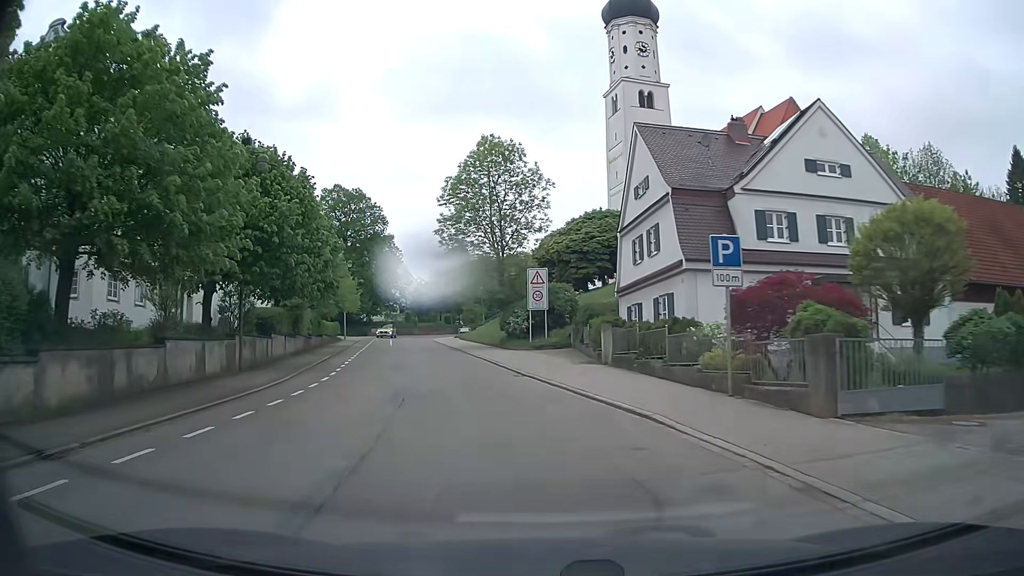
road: tertiary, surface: asphalt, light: Day
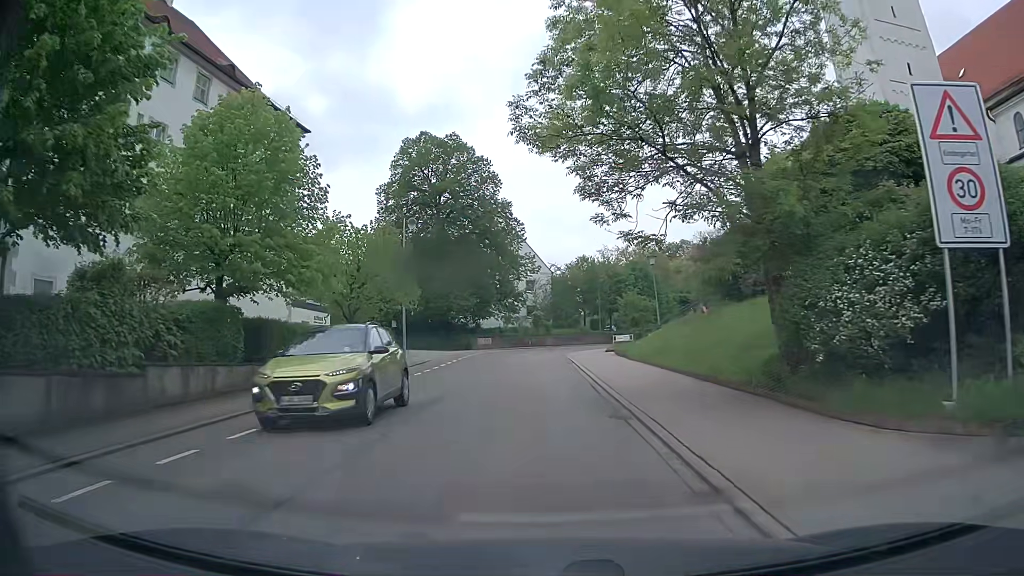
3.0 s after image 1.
(-3.8, +28.2) m; -14°
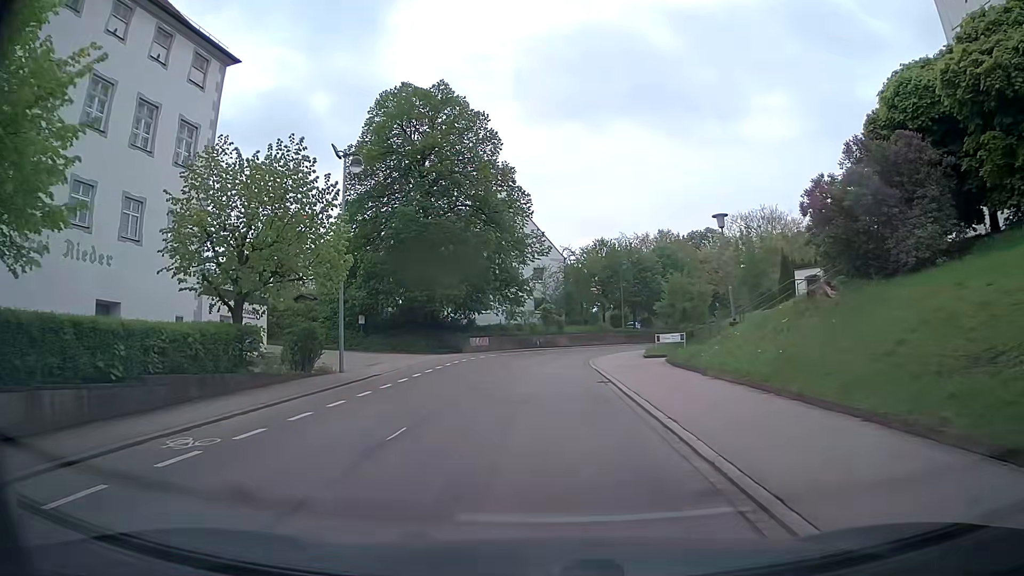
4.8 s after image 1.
(0.0, +12.6) m; -1°
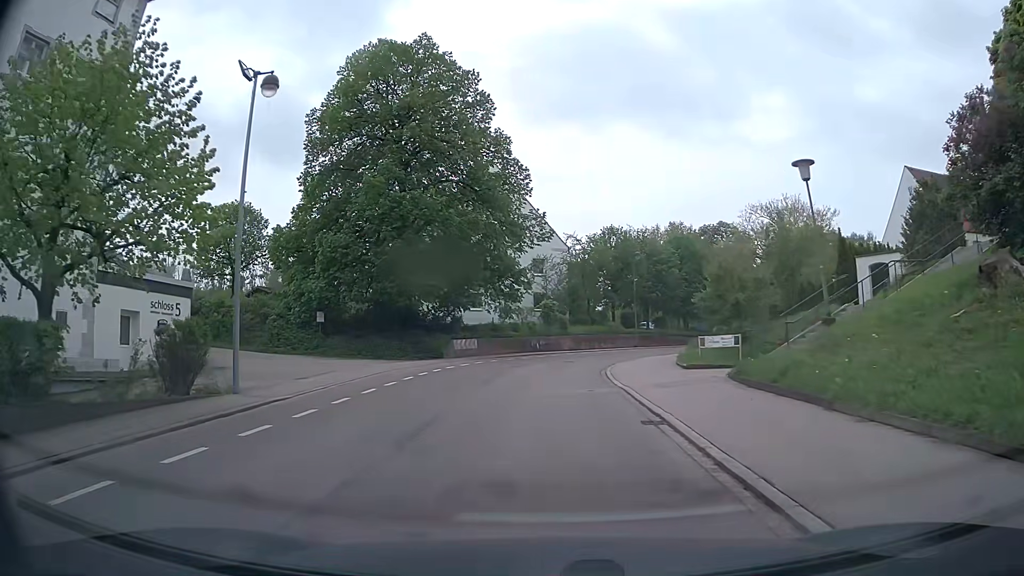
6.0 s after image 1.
(+0.2, +8.2) m; +2°
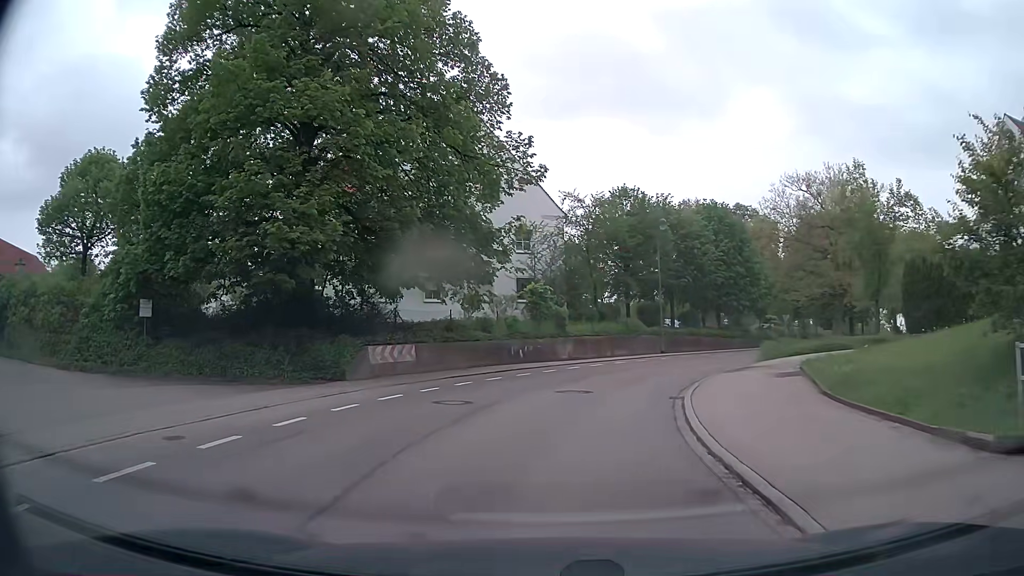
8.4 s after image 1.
(0.0, +15.6) m; +1°
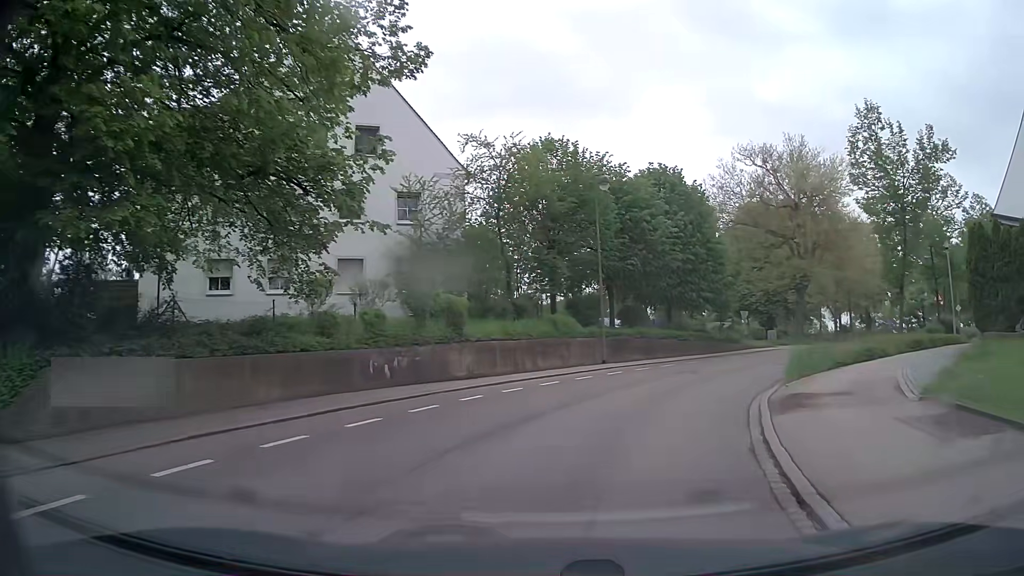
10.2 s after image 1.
(+0.5, +11.0) m; +8°
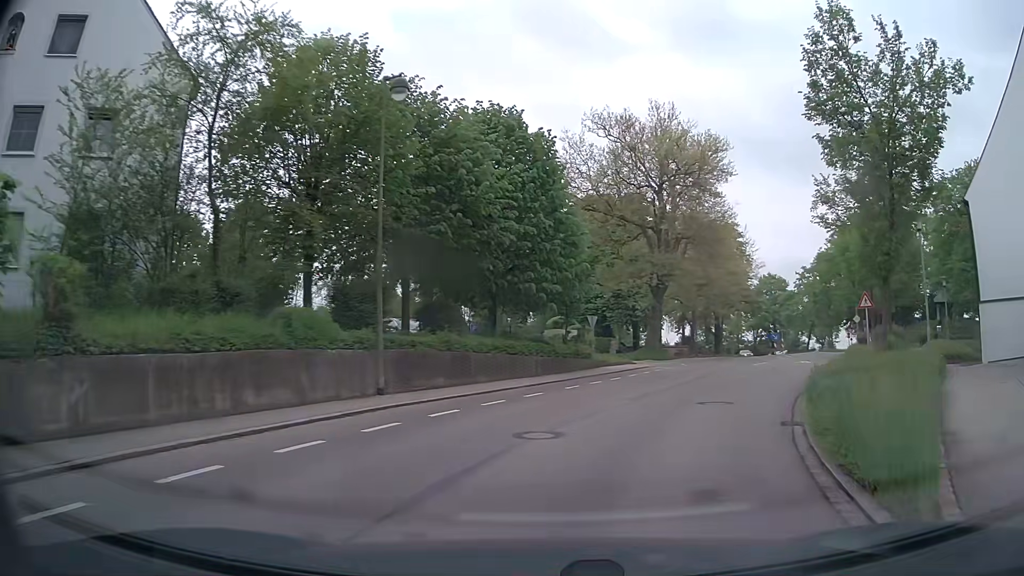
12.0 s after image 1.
(+1.3, +11.3) m; +14°
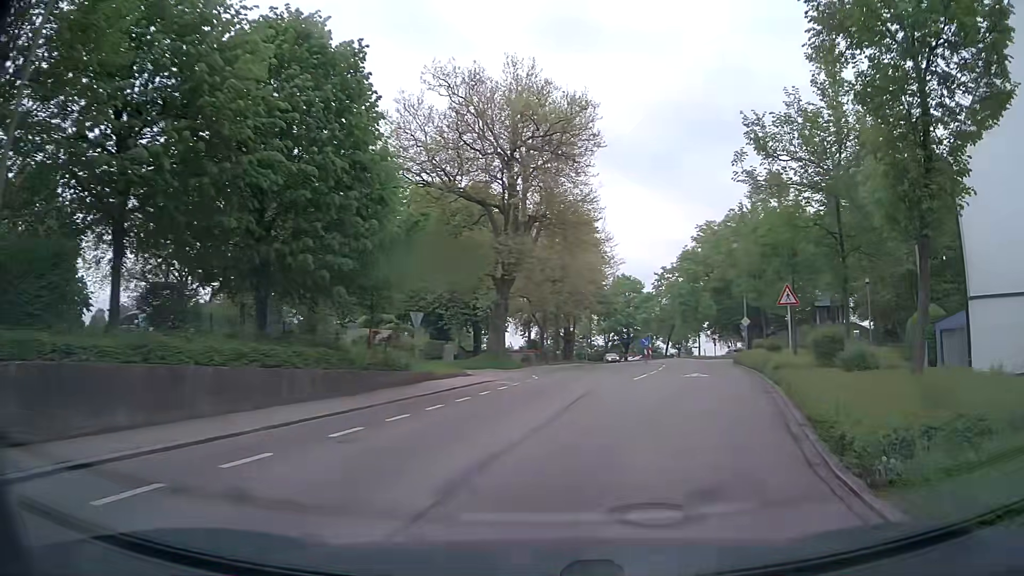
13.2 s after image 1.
(+1.0, +8.3) m; +14°
(+1, +10) (+4, +20) (+6, +29) (+8, +39) (+10, +49) (+11, +59) (+12, +69) (+13, +79) (+13, +89) (+13, +99) m
